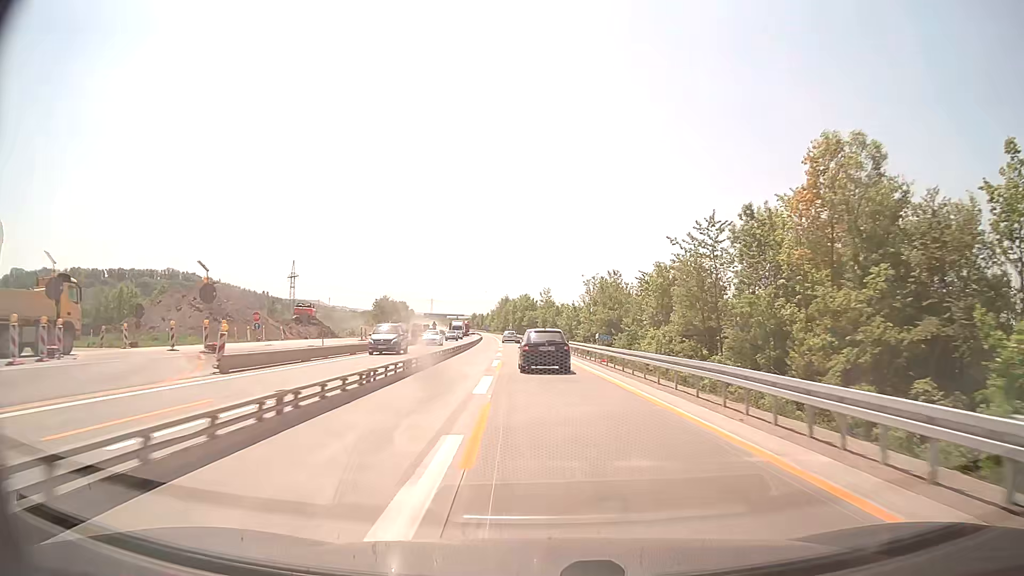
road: motorway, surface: concrete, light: Day
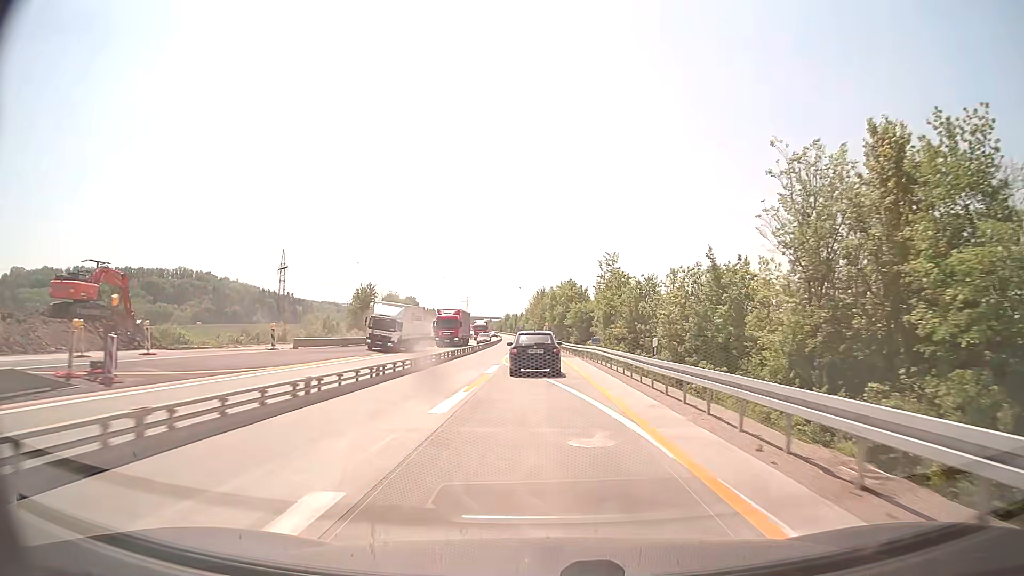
(-2.2, +62.7) m; -4°
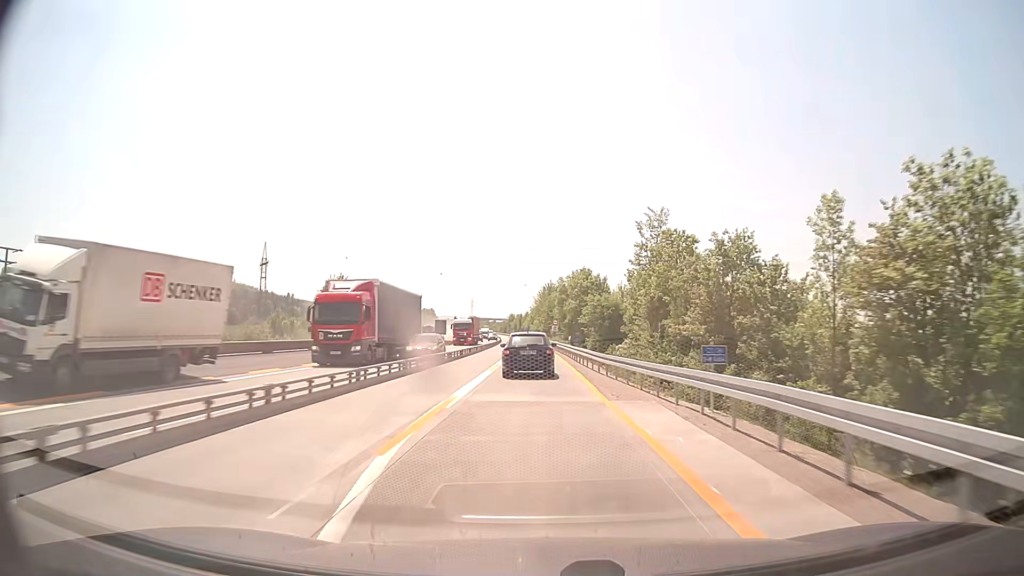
(-0.1, +25.8) m; -1°
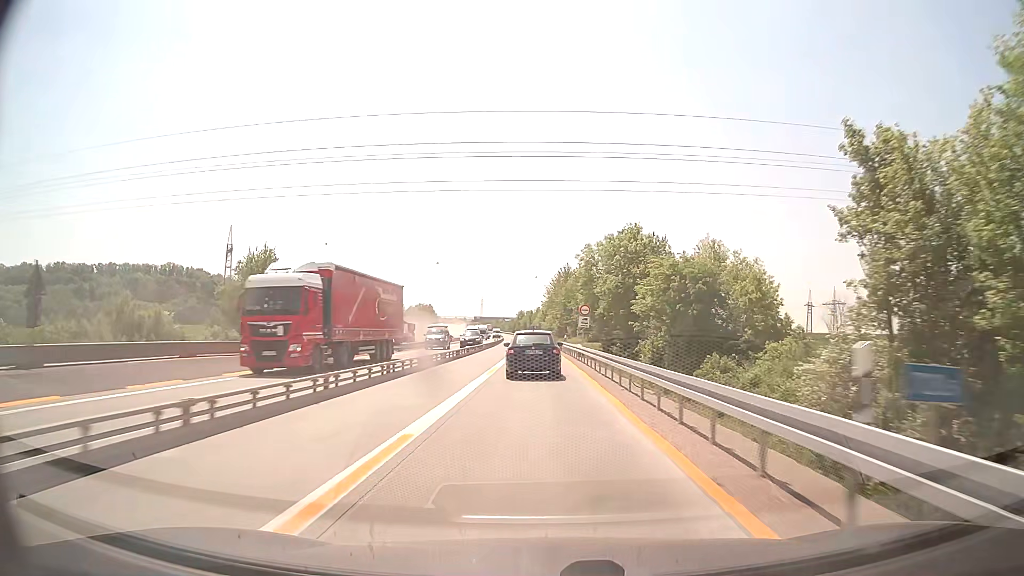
(-0.4, +39.6) m; -1°
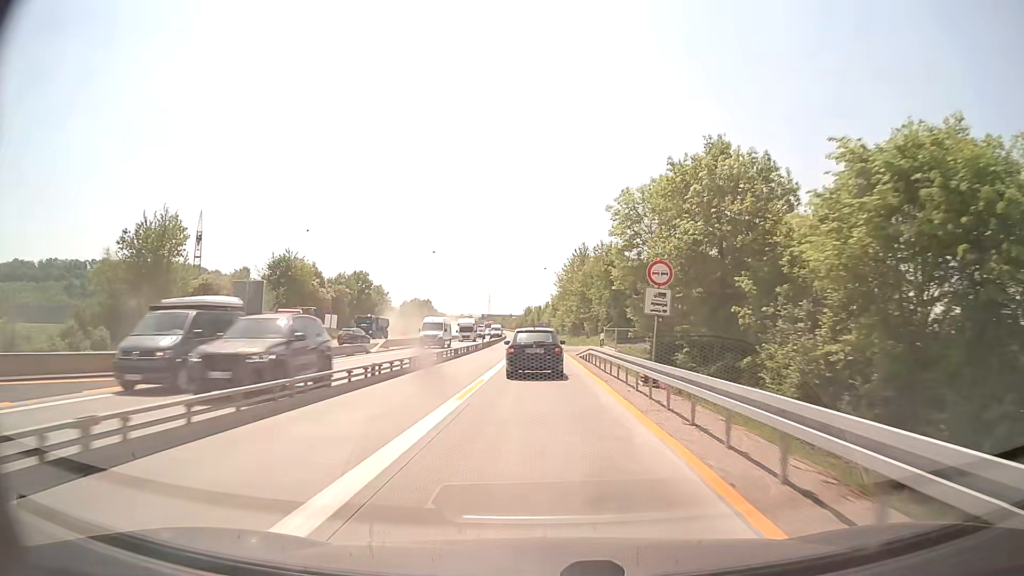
(-0.2, +26.3) m; -1°
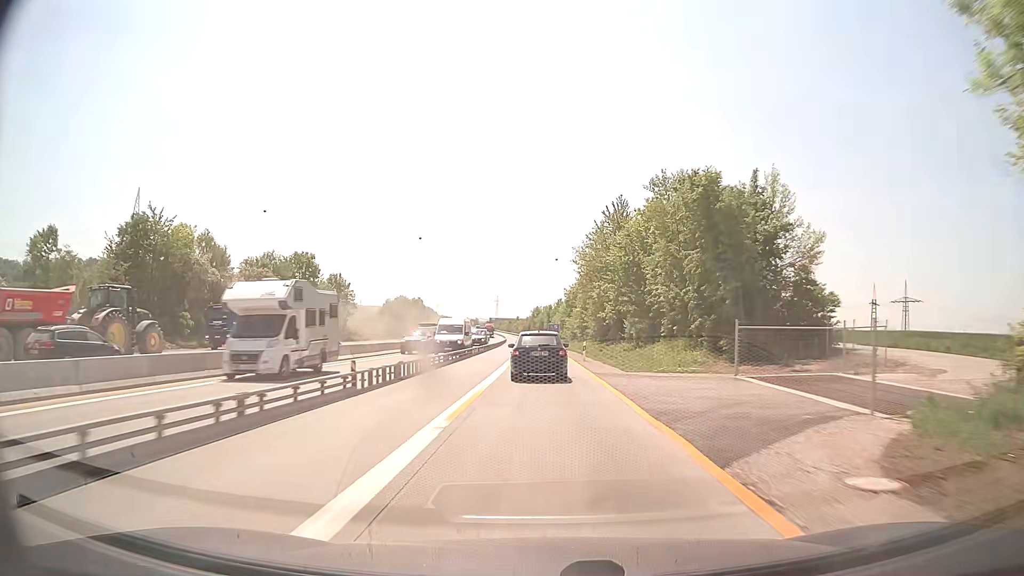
(-0.3, +38.5) m; -1°
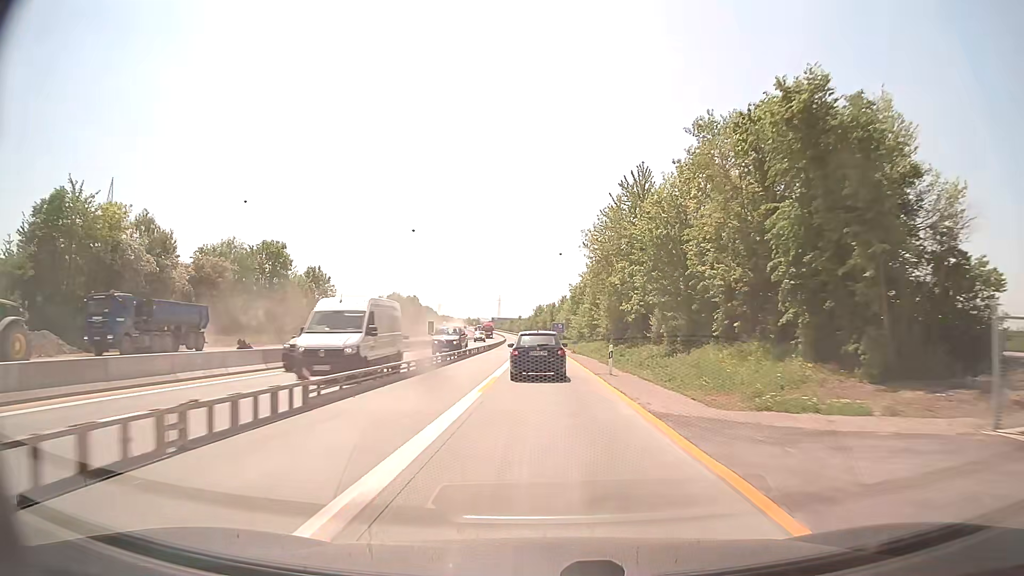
(0.0, +12.8) m; 0°
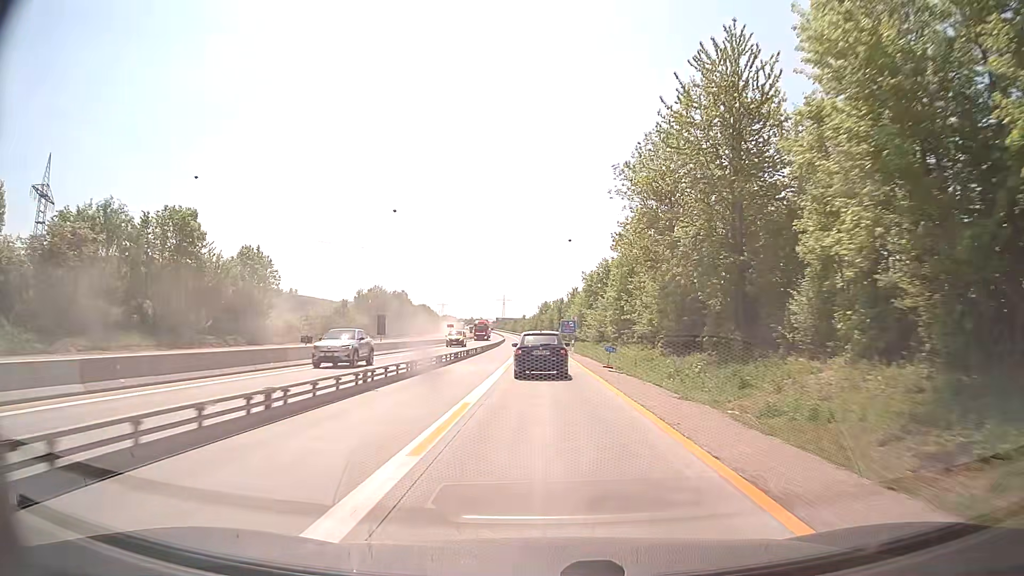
(-0.1, +25.9) m; 0°
(0, +10) (0, +20) (0, +30) (0, +40) (0, +50) (-1, +60) (-1, +70) (-1, +80) (-1, +90) (-2, +100) m
